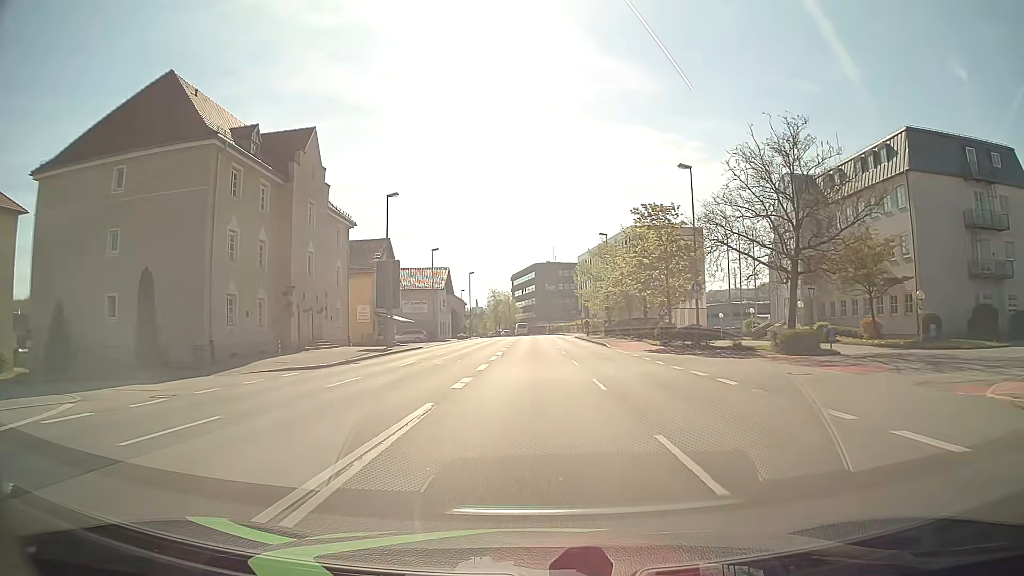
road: primary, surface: asphalt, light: Day
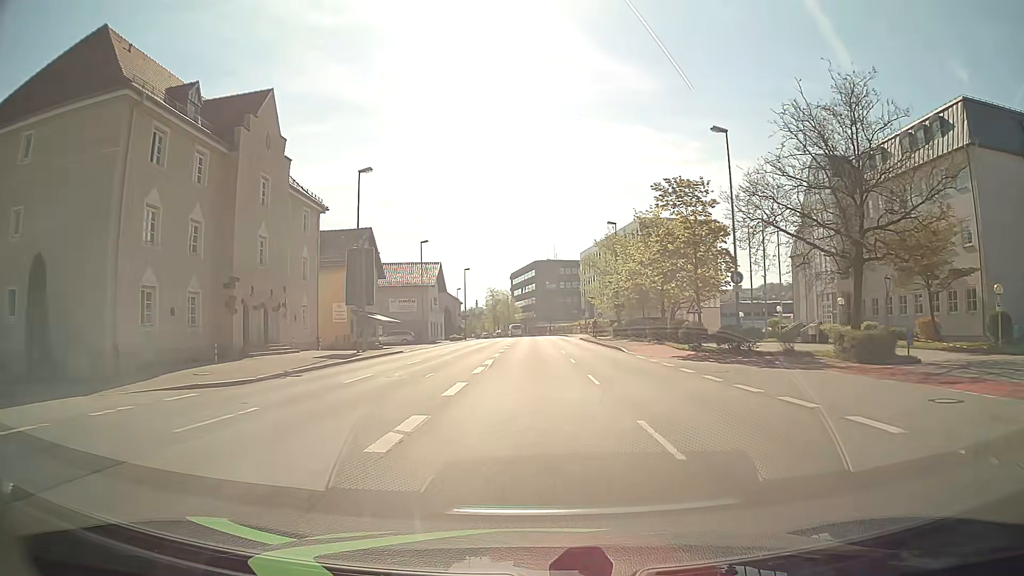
(0.0, +7.6) m; 0°
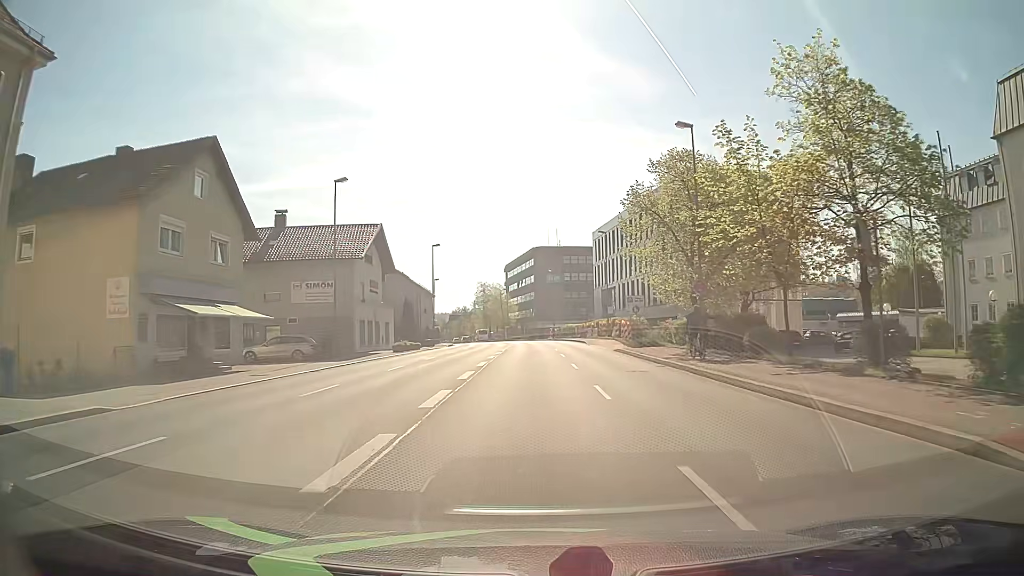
(+0.1, +30.4) m; 0°
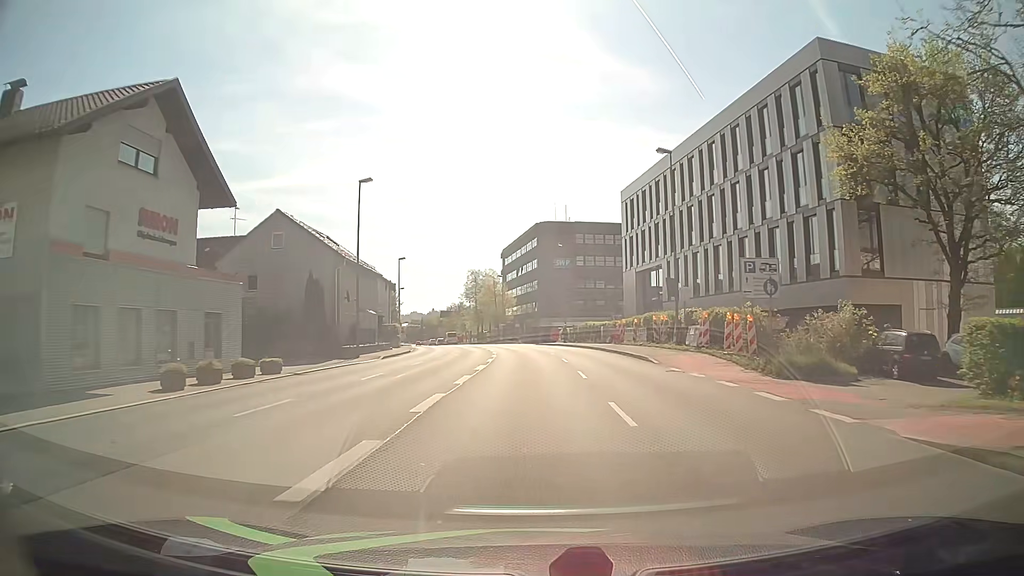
(-0.1, +30.4) m; 0°
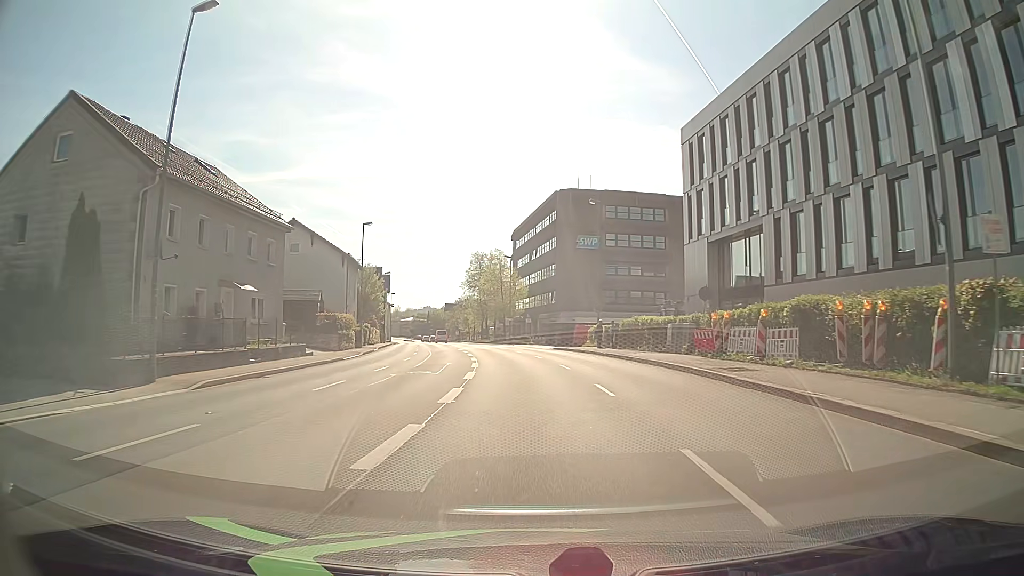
(-0.2, +22.9) m; -1°
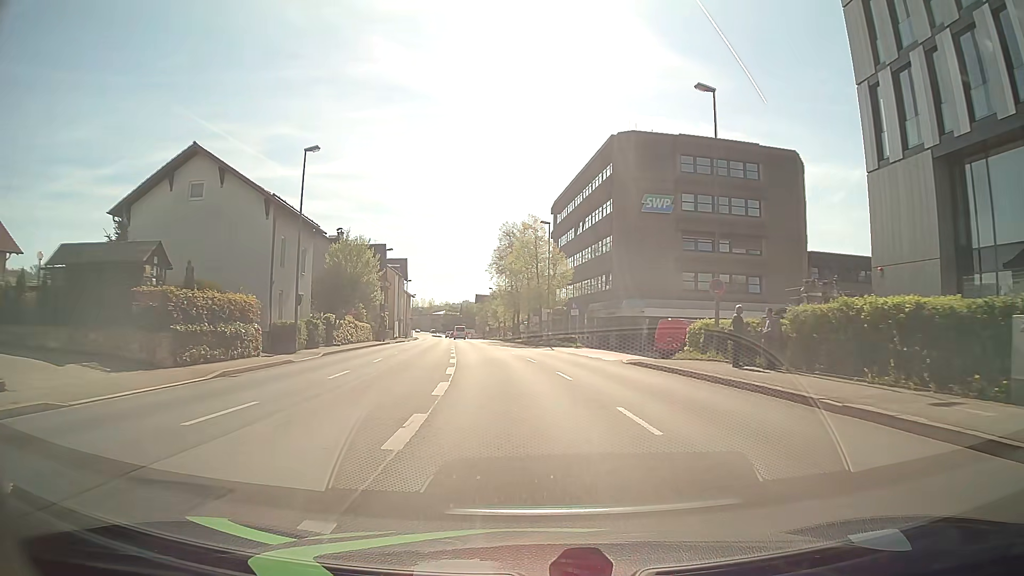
(-0.5, +23.0) m; -3°
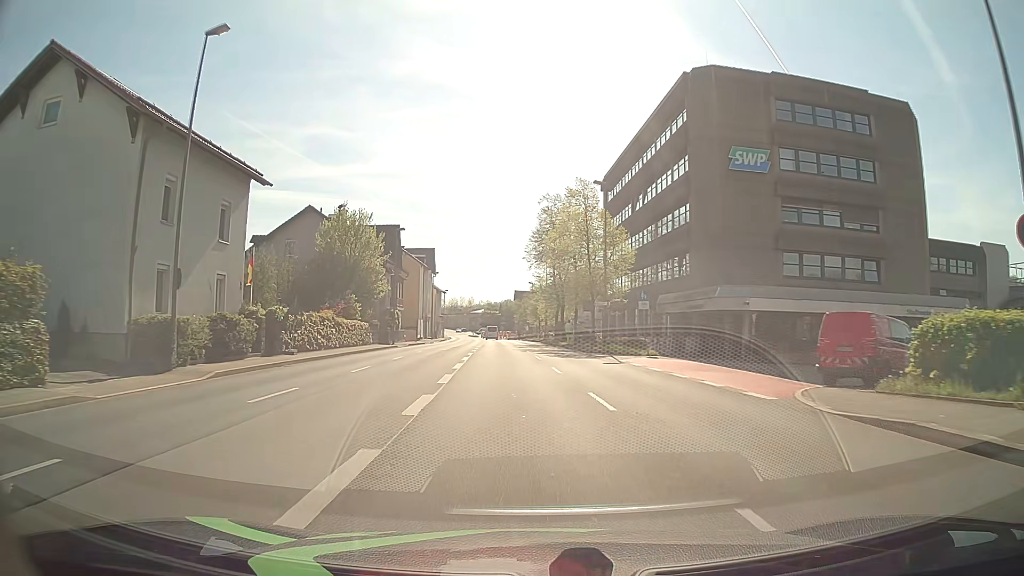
(-0.4, +15.4) m; -3°
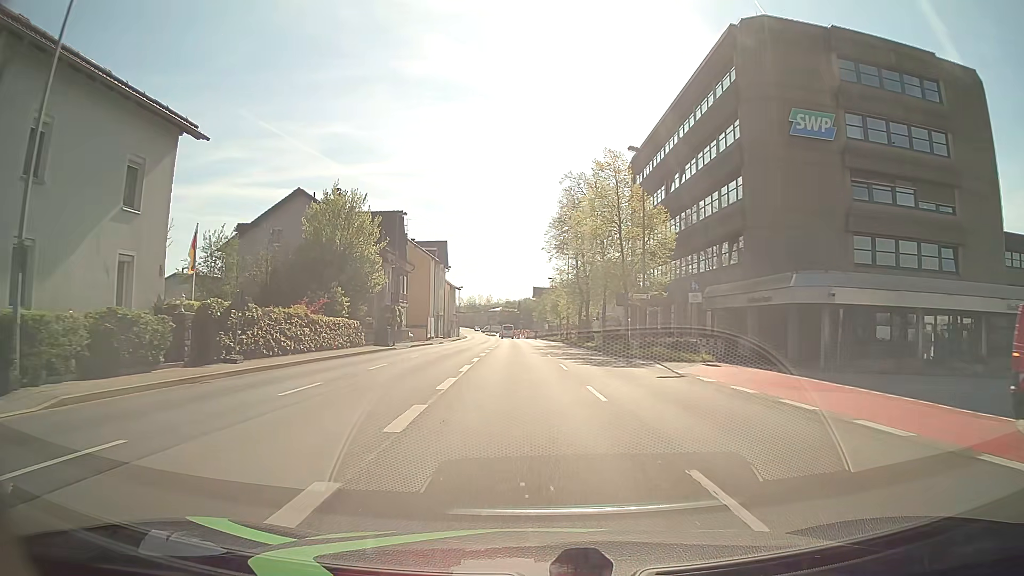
(-0.1, +7.7) m; -2°
(0, +10) (0, +20) (-1, +30) (-1, +40) (-1, +50) (-2, +60) (-2, +70) (-3, +80) (-3, +90) (-4, +100) m
